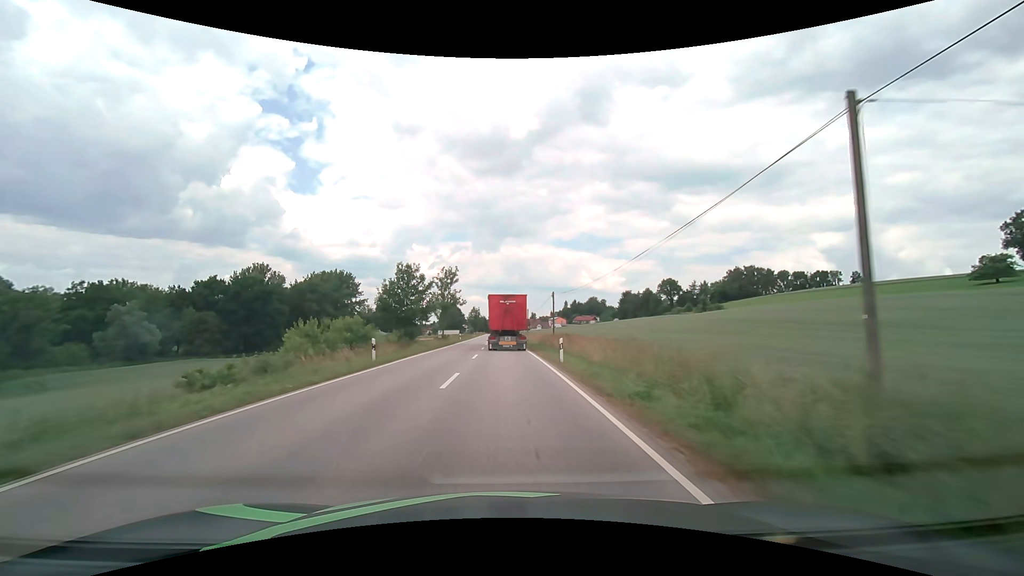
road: secondary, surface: asphalt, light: Day
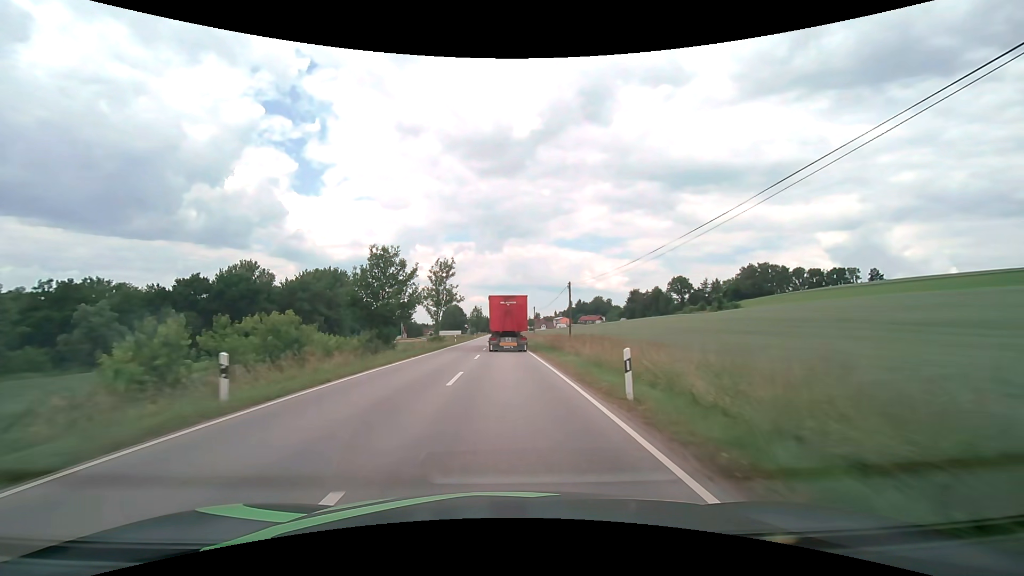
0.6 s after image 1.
(-0.1, +11.1) m; 0°
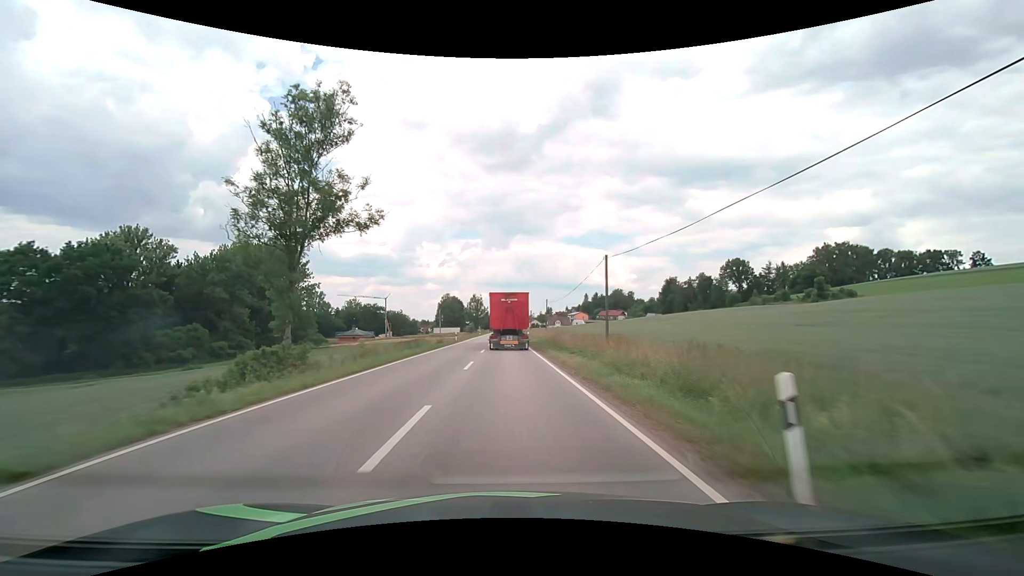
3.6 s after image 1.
(-0.6, +55.5) m; -1°
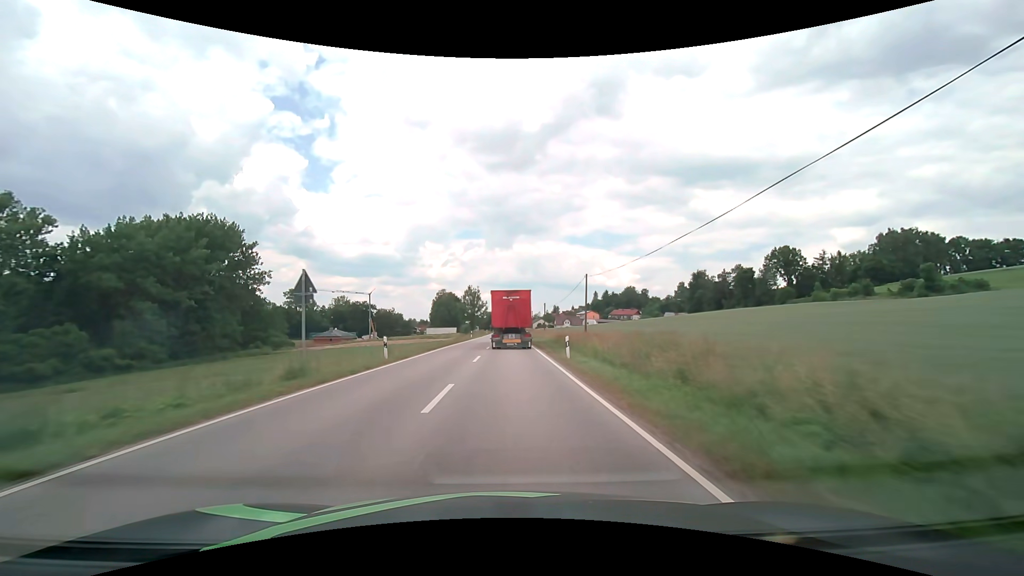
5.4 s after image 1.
(-0.1, +32.8) m; 0°
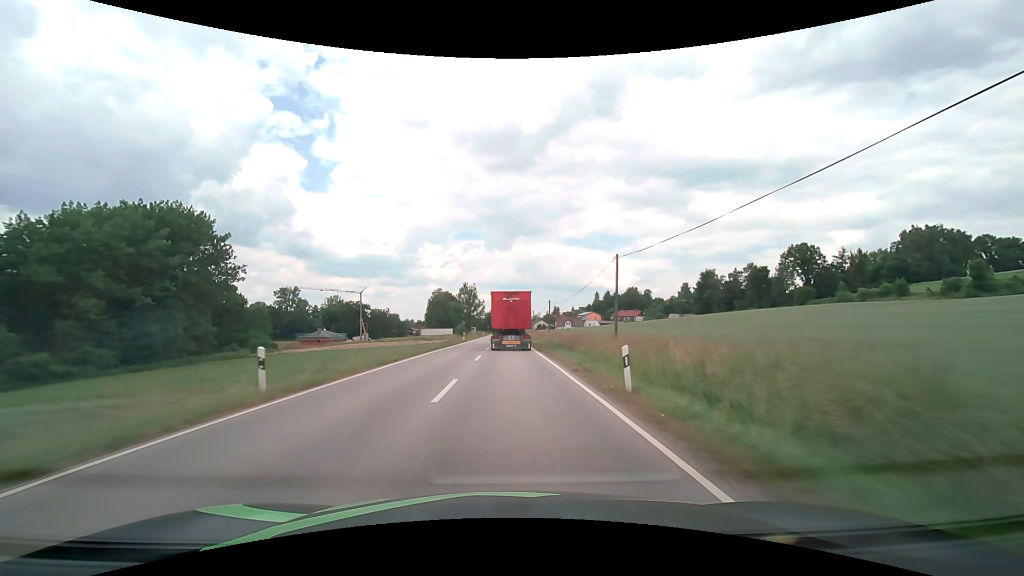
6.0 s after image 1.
(0.0, +10.8) m; 0°
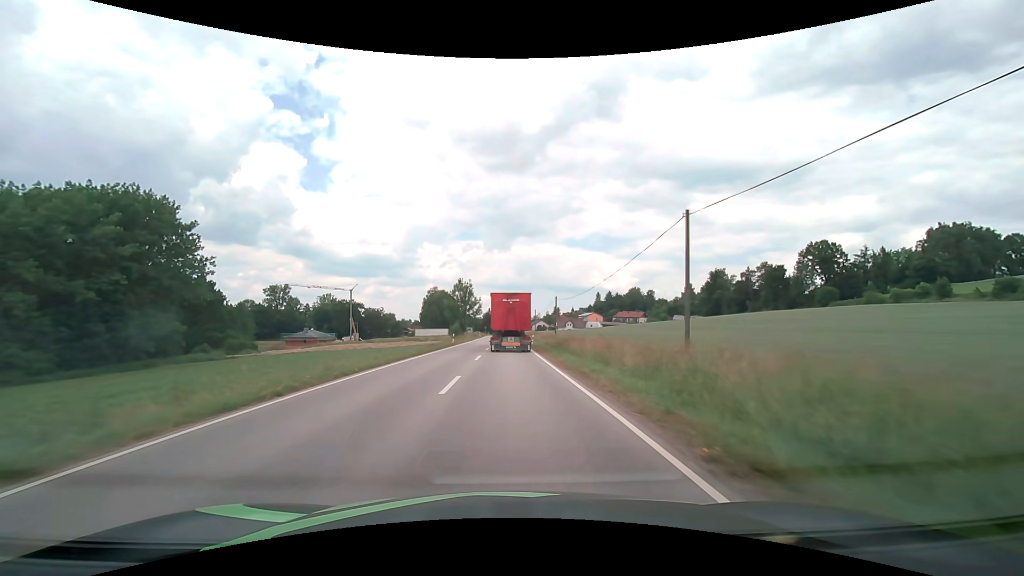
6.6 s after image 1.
(0.0, +10.7) m; 0°
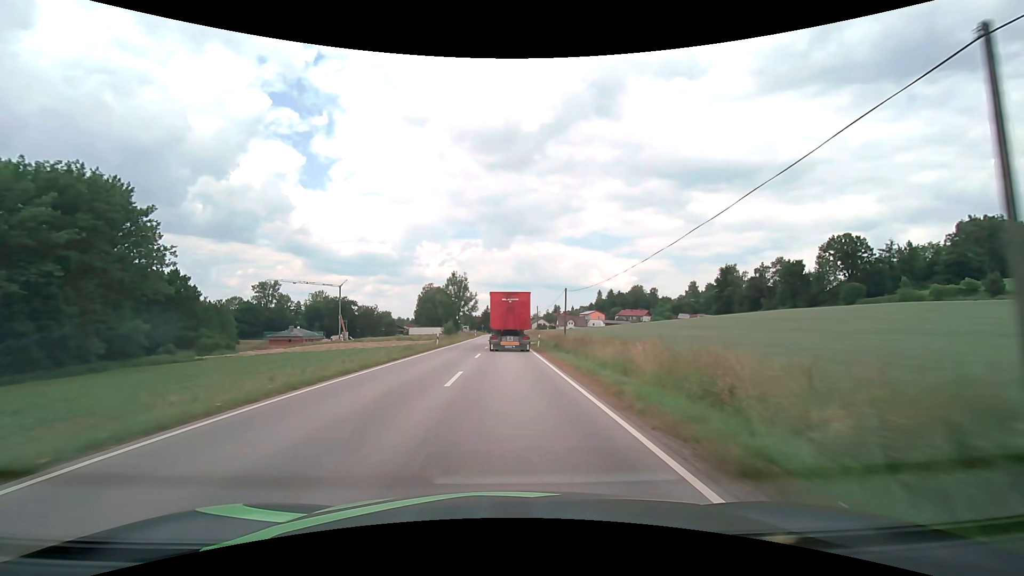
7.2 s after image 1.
(0.0, +10.7) m; 0°
